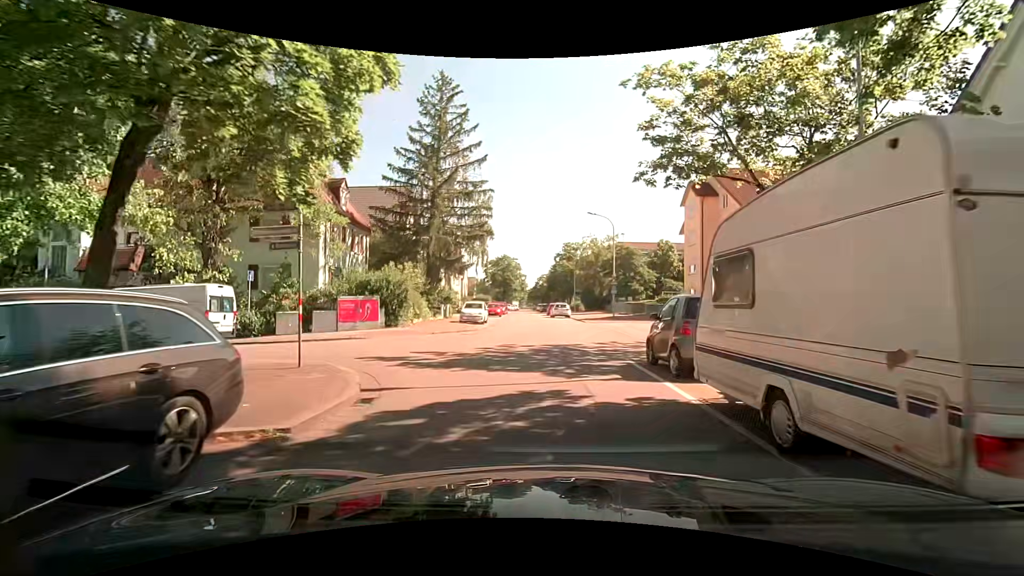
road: residential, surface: asphalt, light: Day
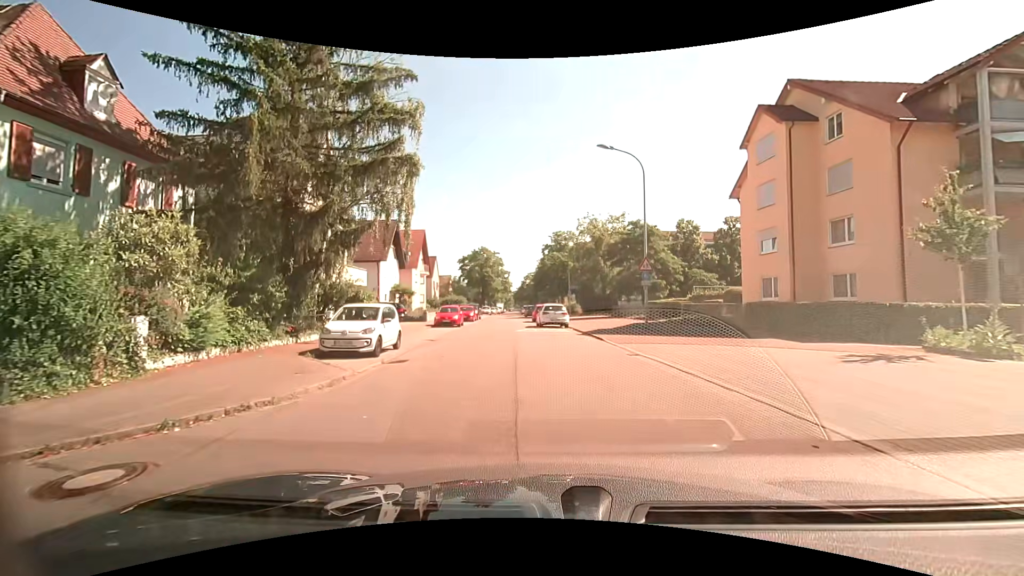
(+0.1, +18.6) m; +2°
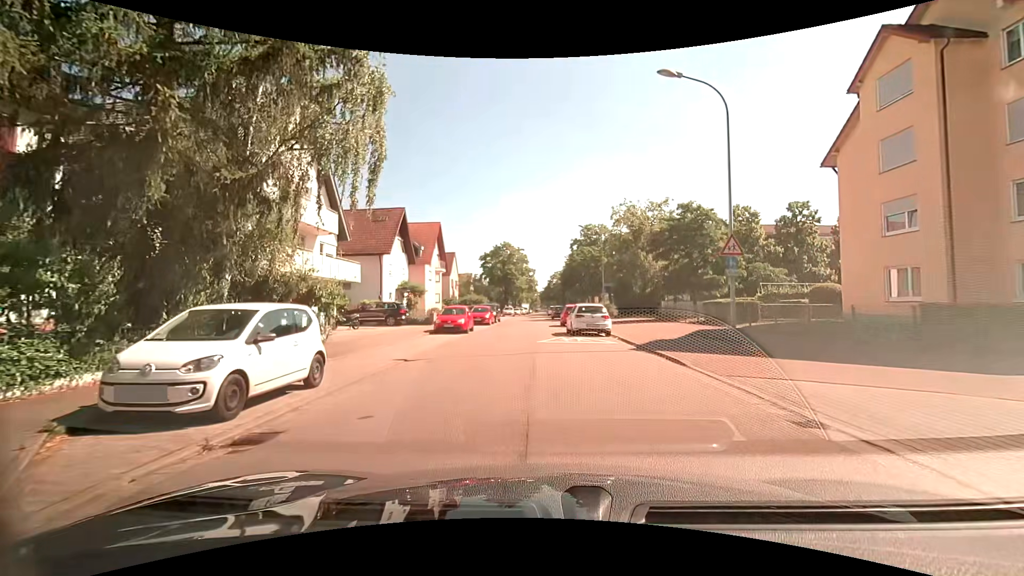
(-0.3, +7.7) m; -4°
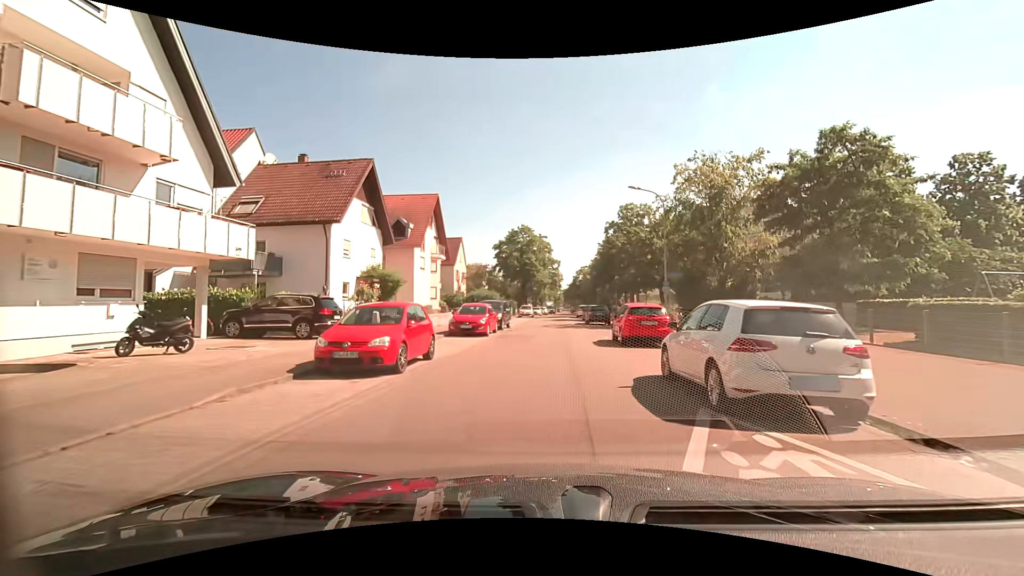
(-0.5, +16.0) m; -2°
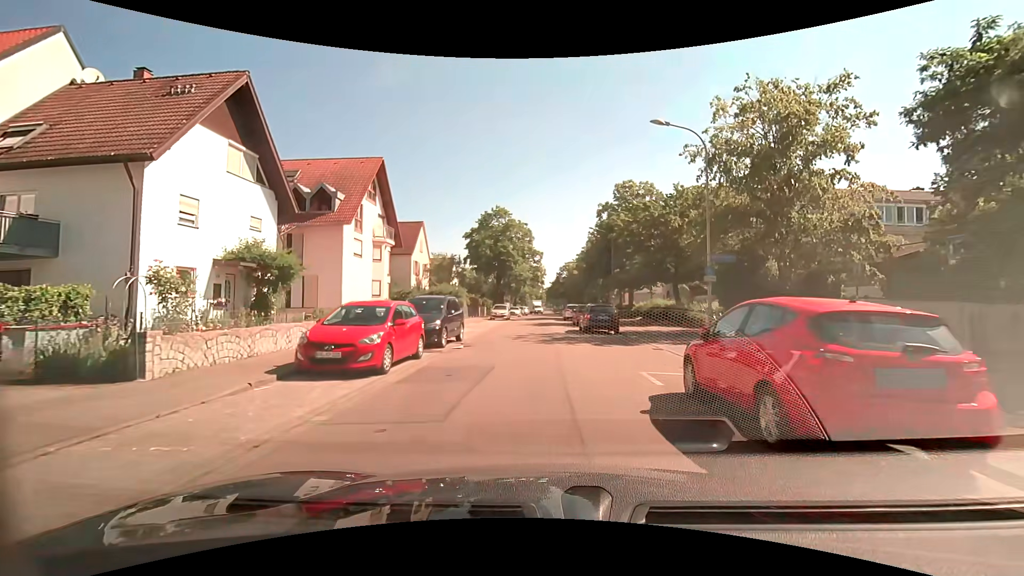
(0.0, +12.3) m; 0°
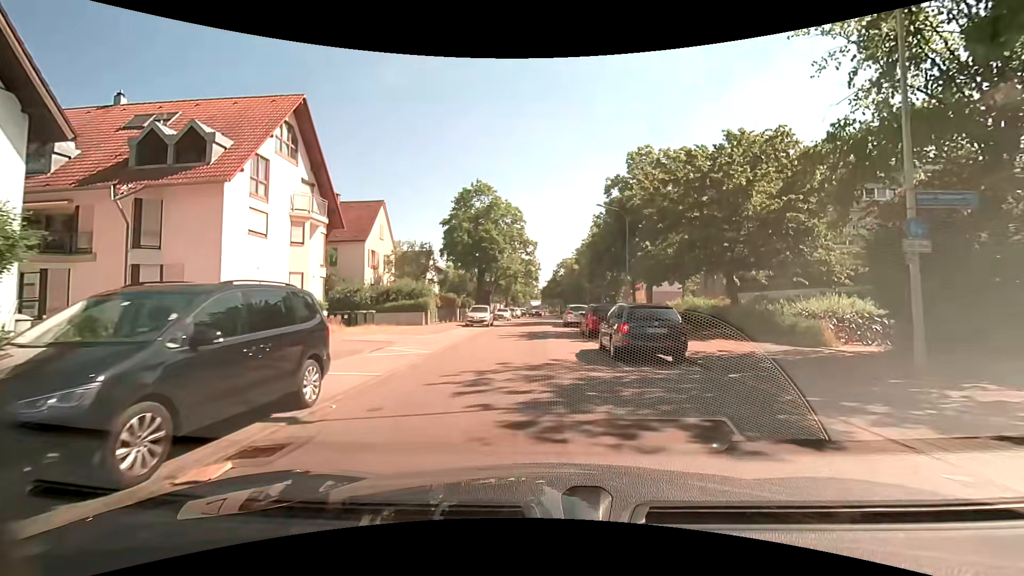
(+0.4, +12.0) m; +1°
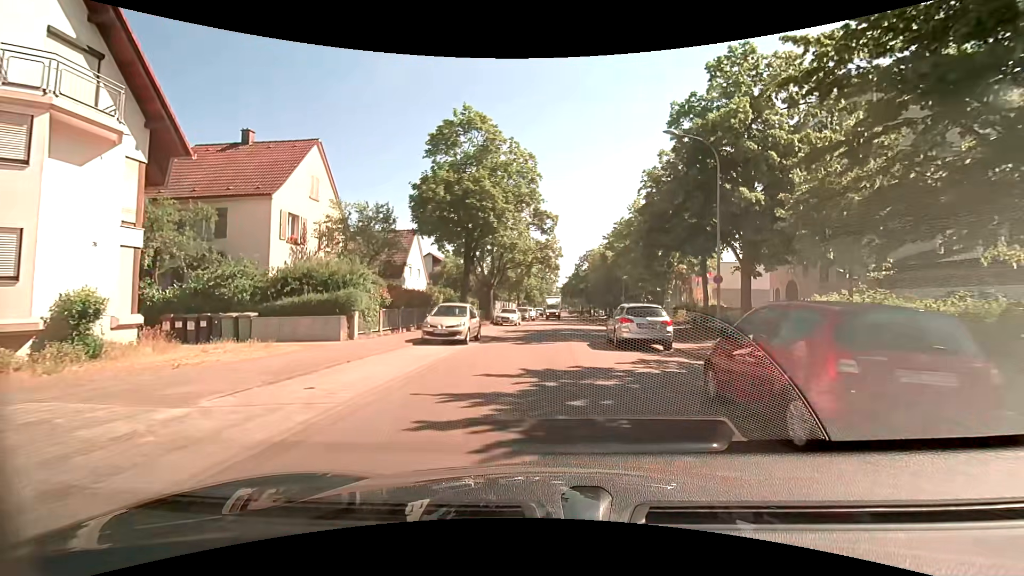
(-0.1, +16.2) m; -1°
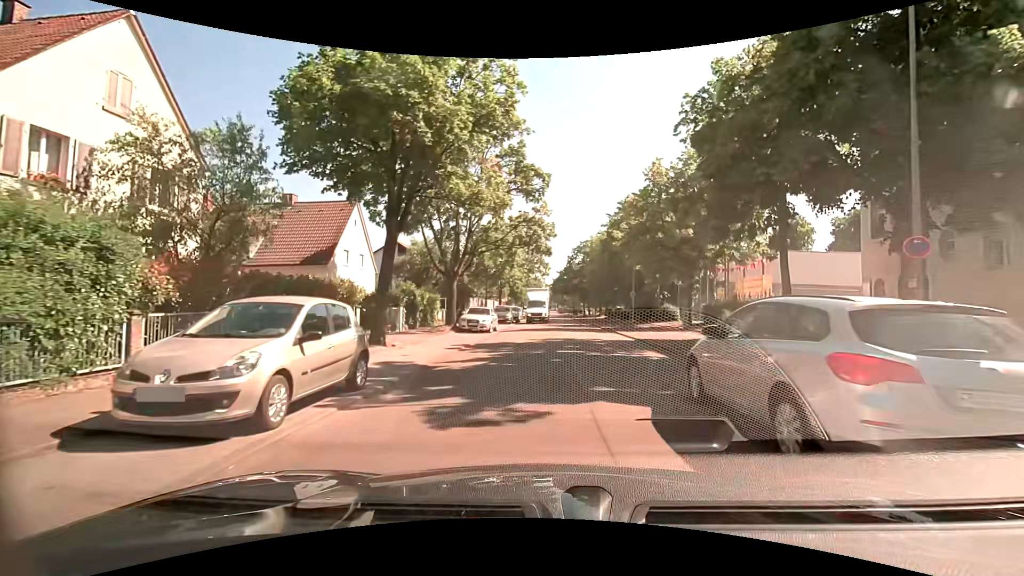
(+0.1, +12.3) m; -1°
